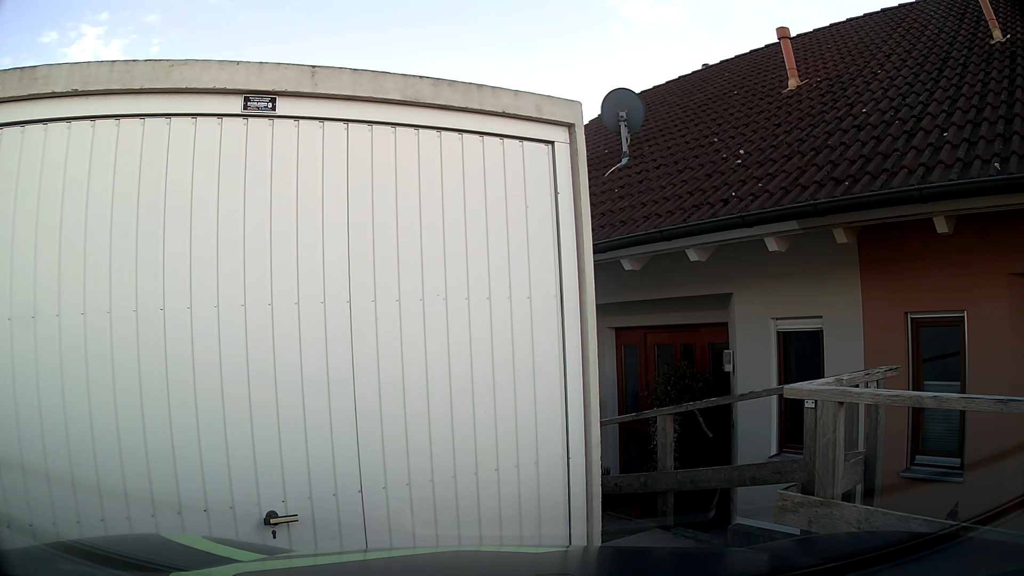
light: Day
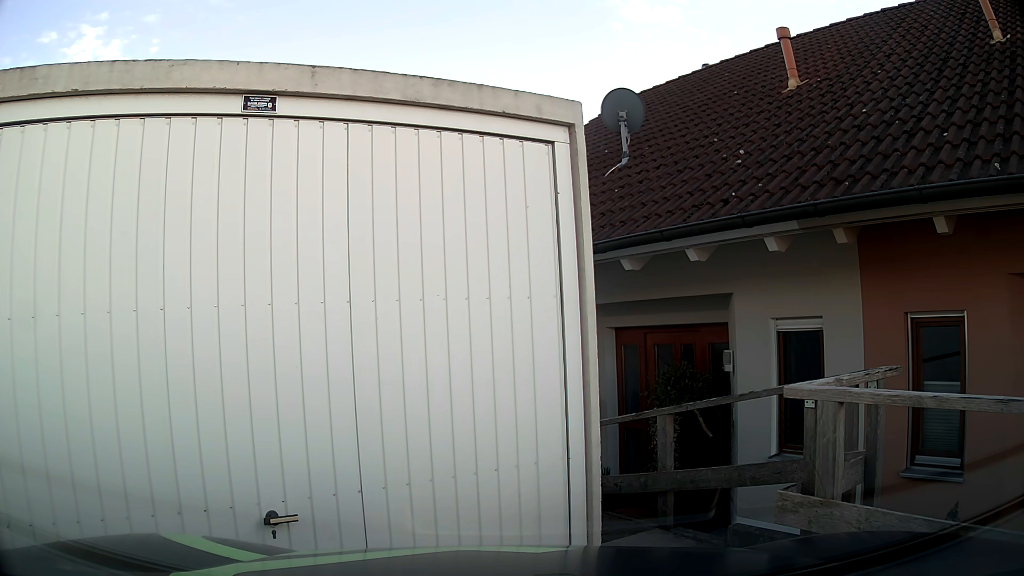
(0.0, 0.0) m; 0°
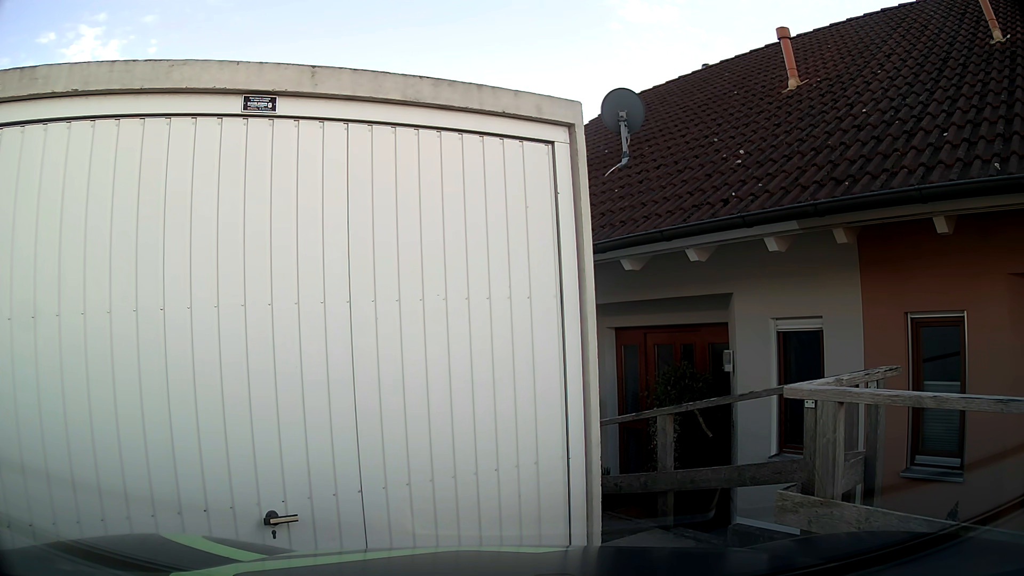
(0.0, 0.0) m; 0°
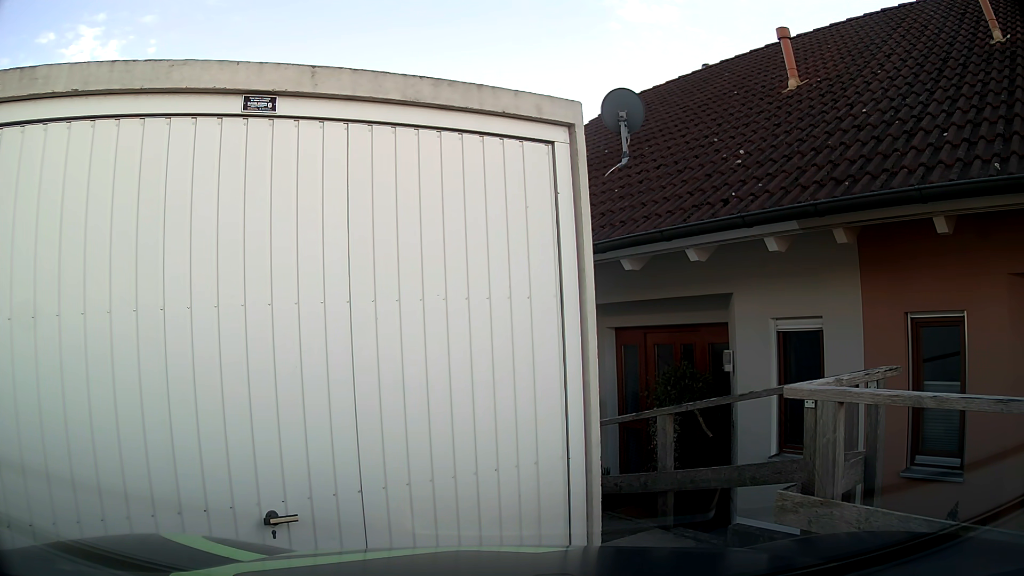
(0.0, 0.0) m; 0°
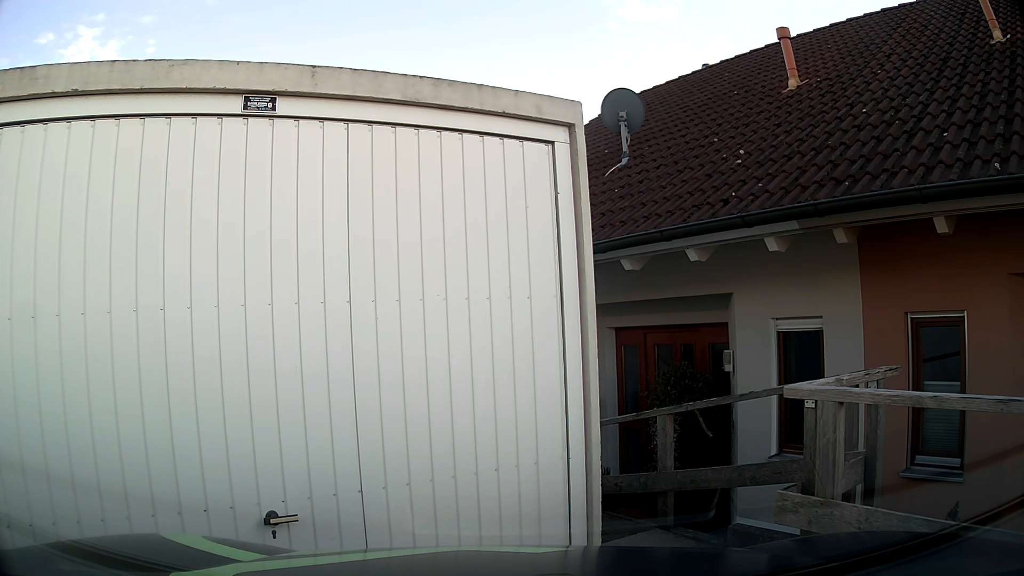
(0.0, 0.0) m; 0°
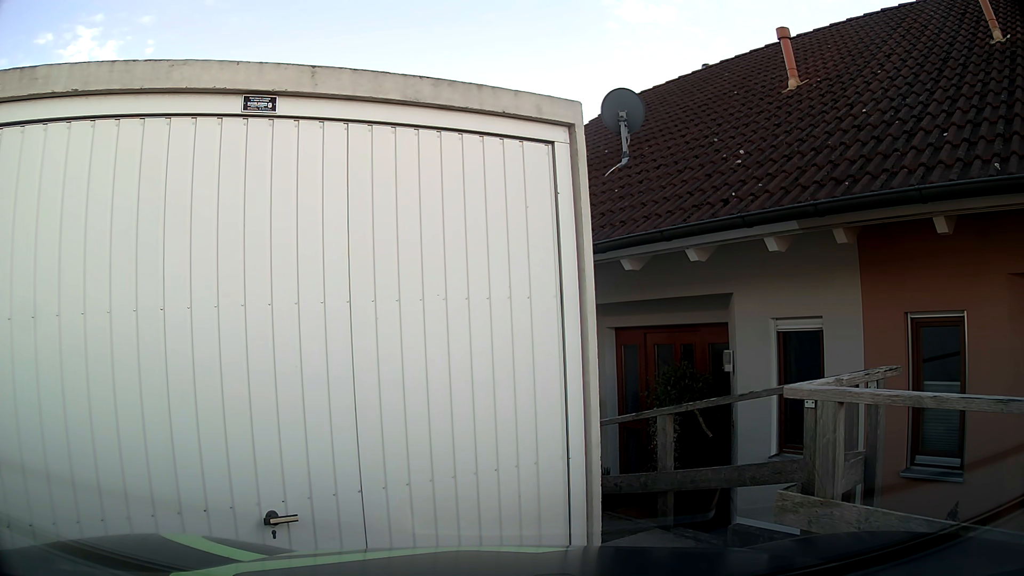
(0.0, 0.0) m; 0°
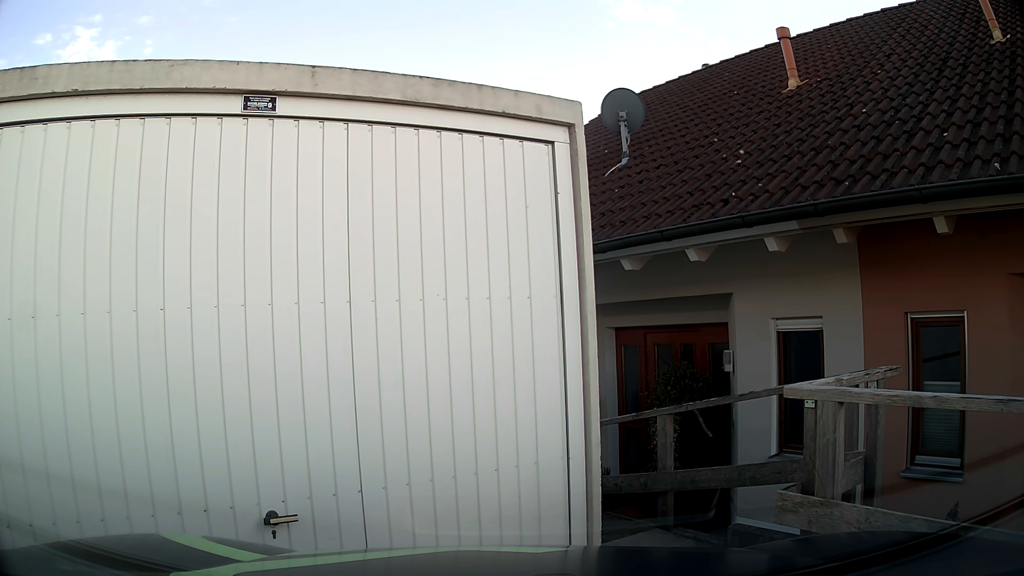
(0.0, 0.0) m; 0°
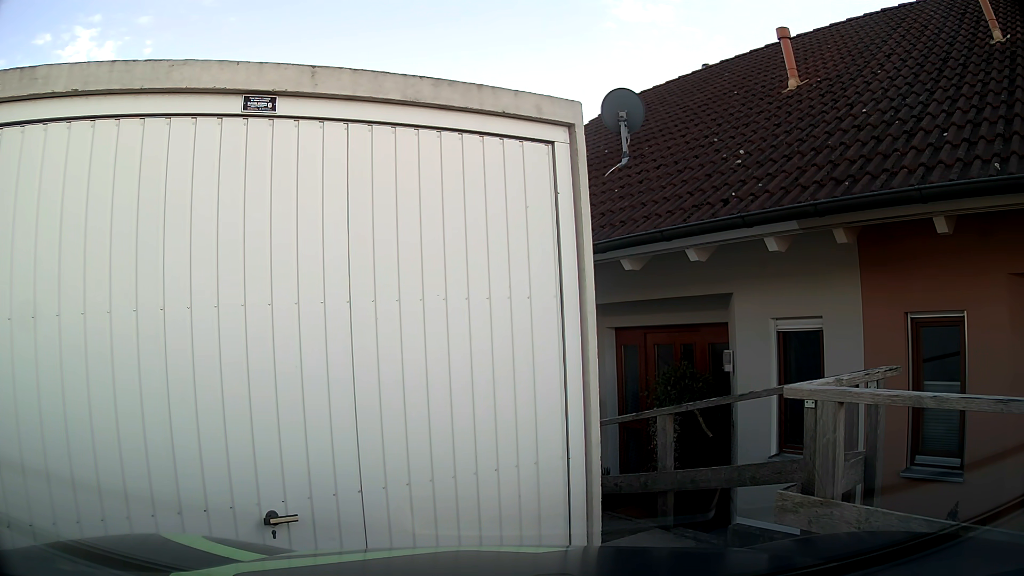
(0.0, 0.0) m; 0°
